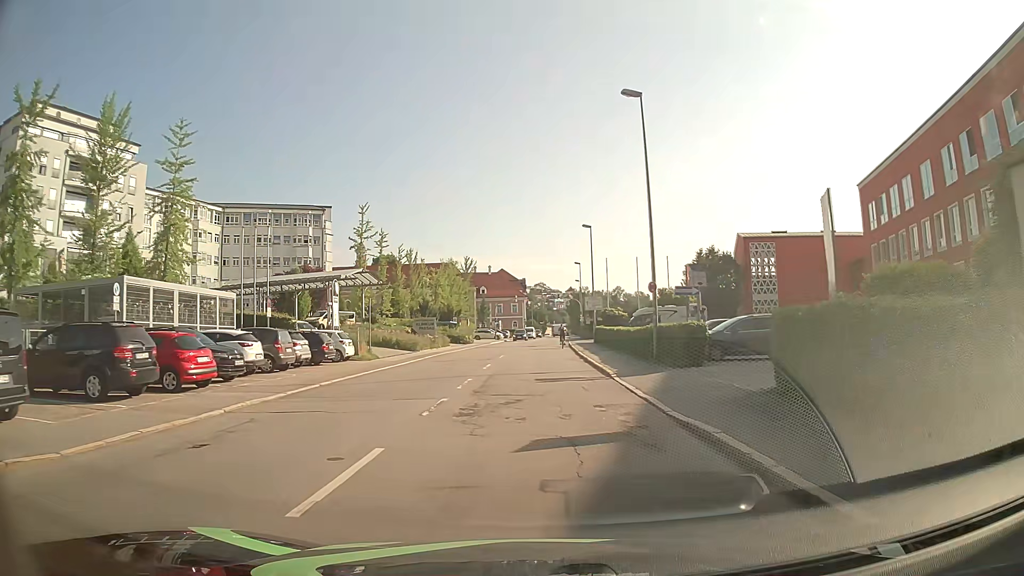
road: tertiary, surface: asphalt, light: Day
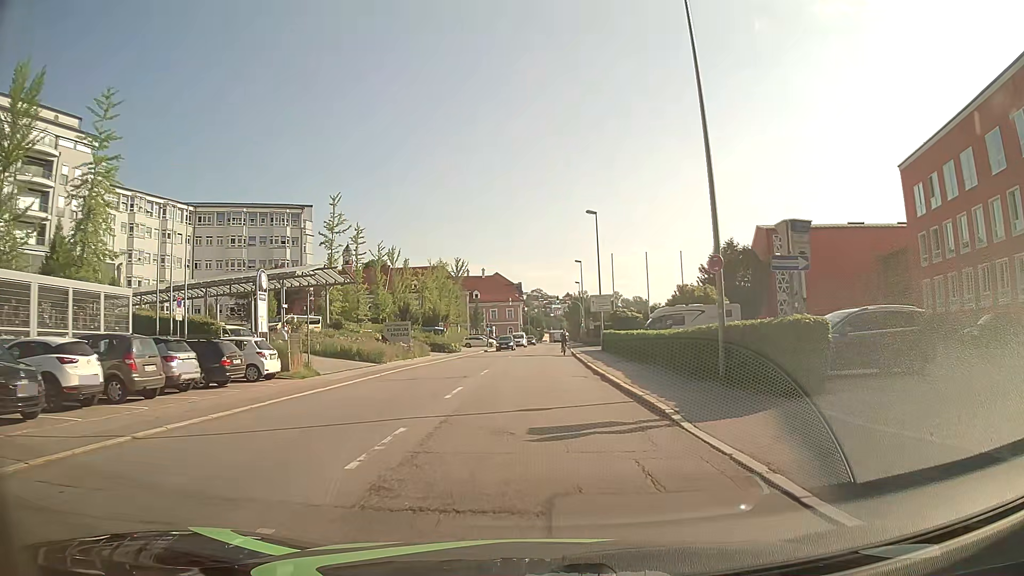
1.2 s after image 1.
(+0.1, +9.3) m; 0°
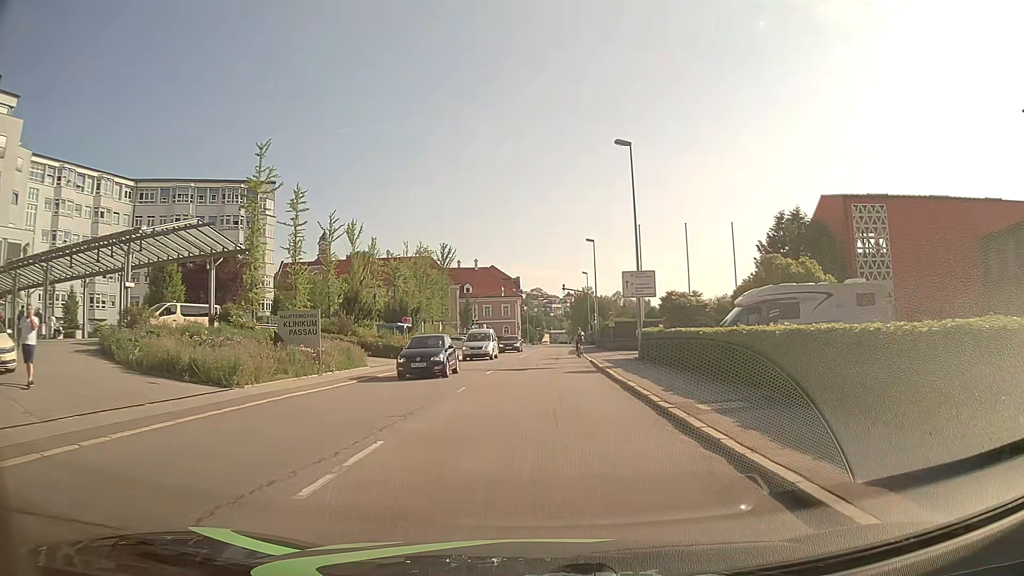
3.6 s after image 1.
(+0.2, +18.4) m; 0°
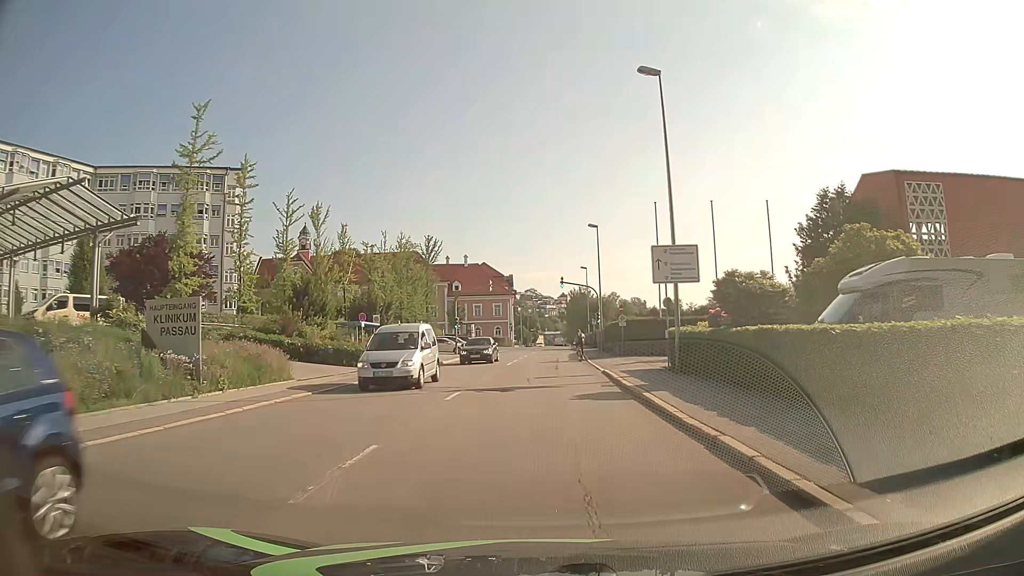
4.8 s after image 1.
(+0.1, +9.2) m; +1°
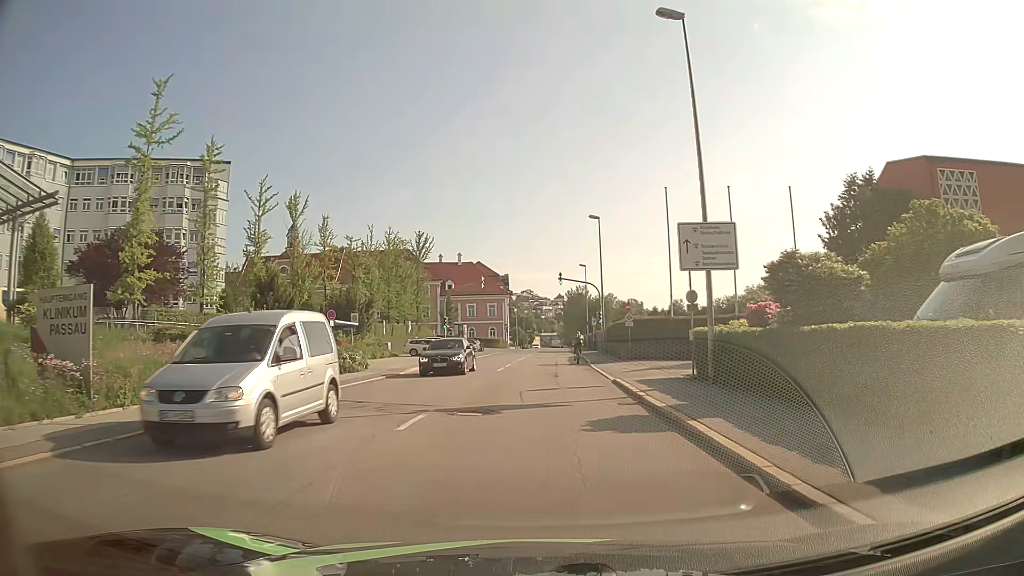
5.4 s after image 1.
(0.0, +4.6) m; 0°
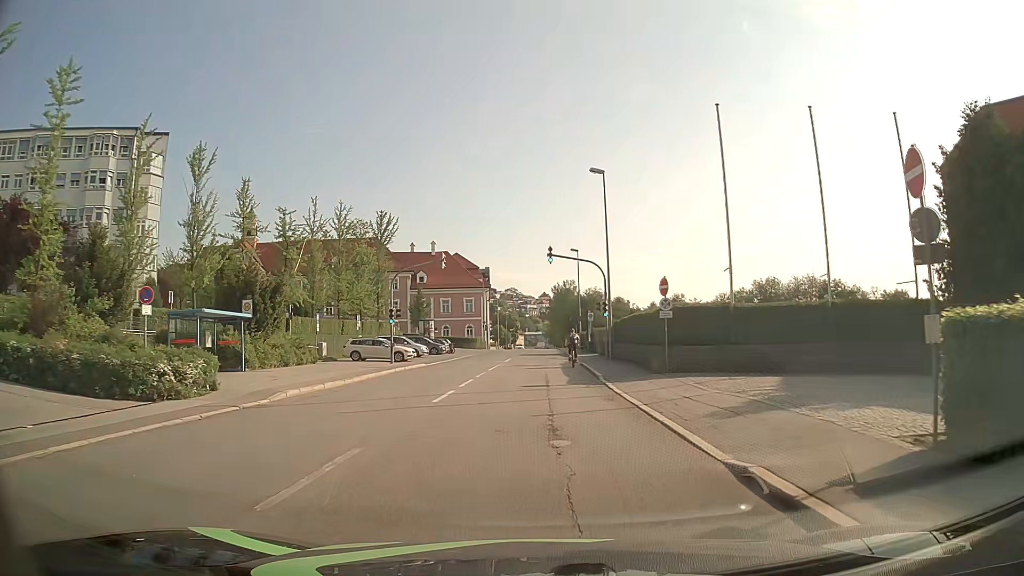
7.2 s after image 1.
(+0.1, +13.8) m; +1°
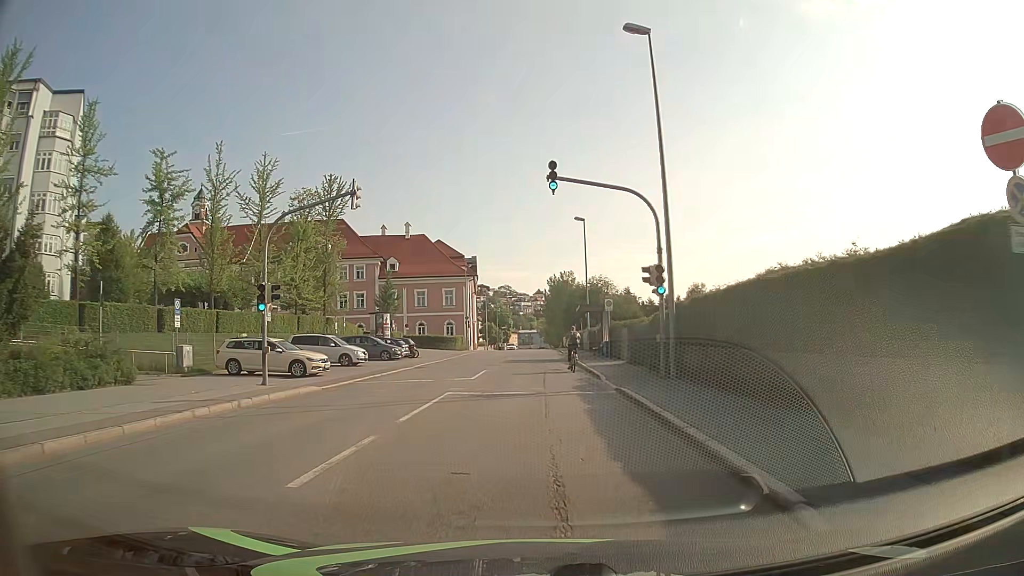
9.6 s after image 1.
(+0.2, +17.2) m; +1°
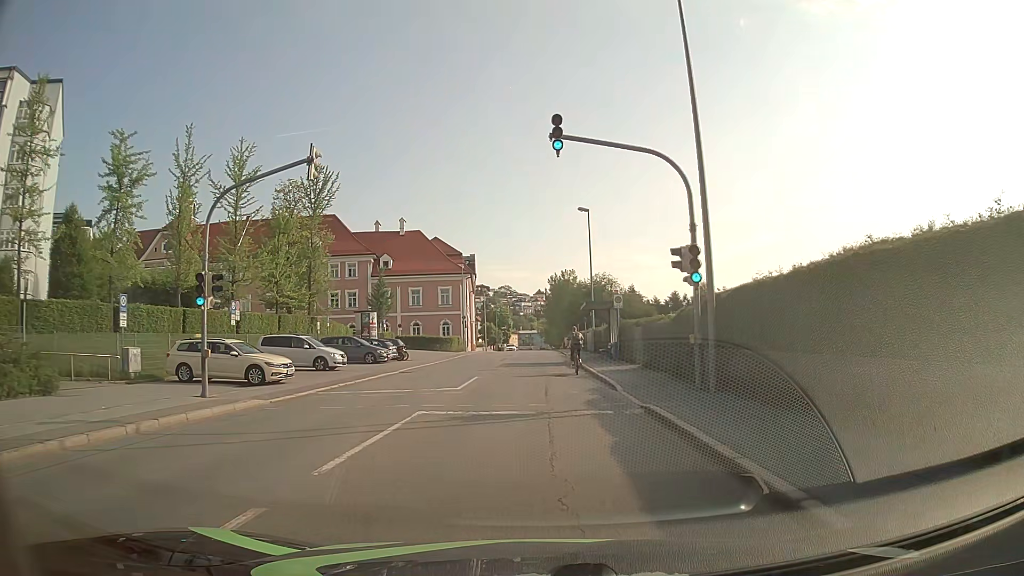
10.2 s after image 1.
(0.0, +4.0) m; 0°
(0, +10) (0, +20) (0, +30) (0, +40) (0, +50) (0, +60) (0, +70) (0, +80) (0, +90) (0, +100) m
